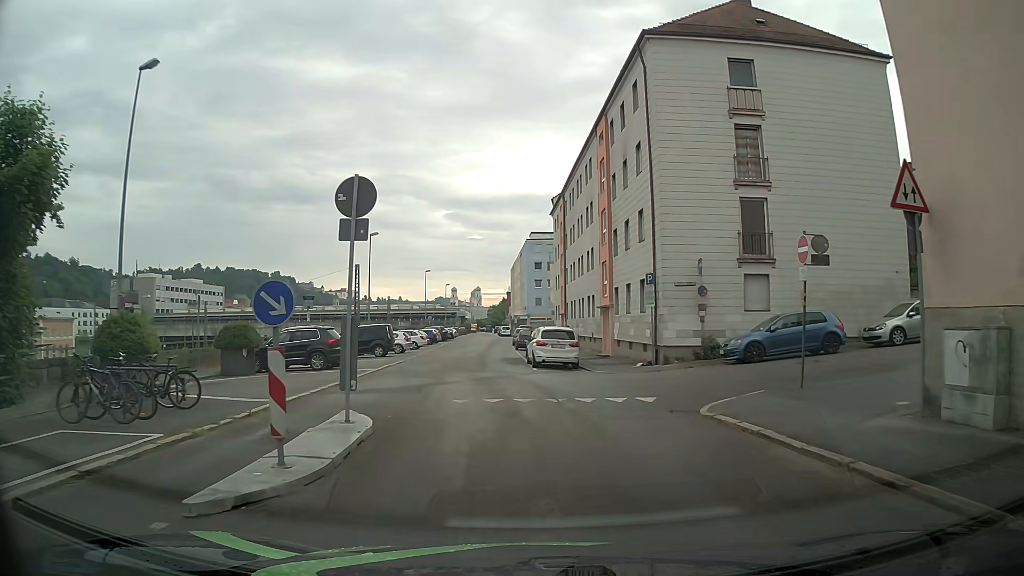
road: residential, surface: asphalt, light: Day
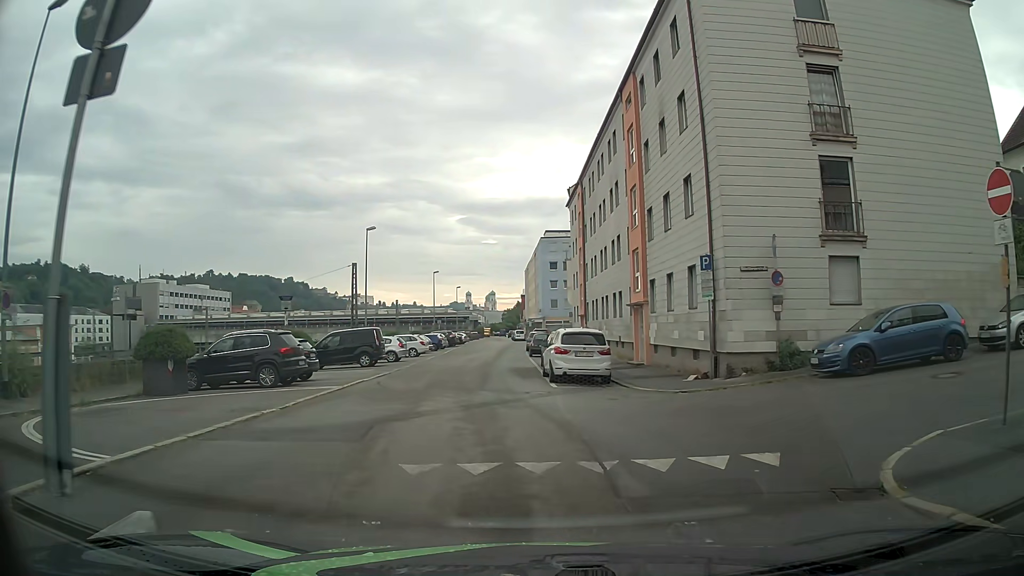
(0.0, +6.1) m; 0°
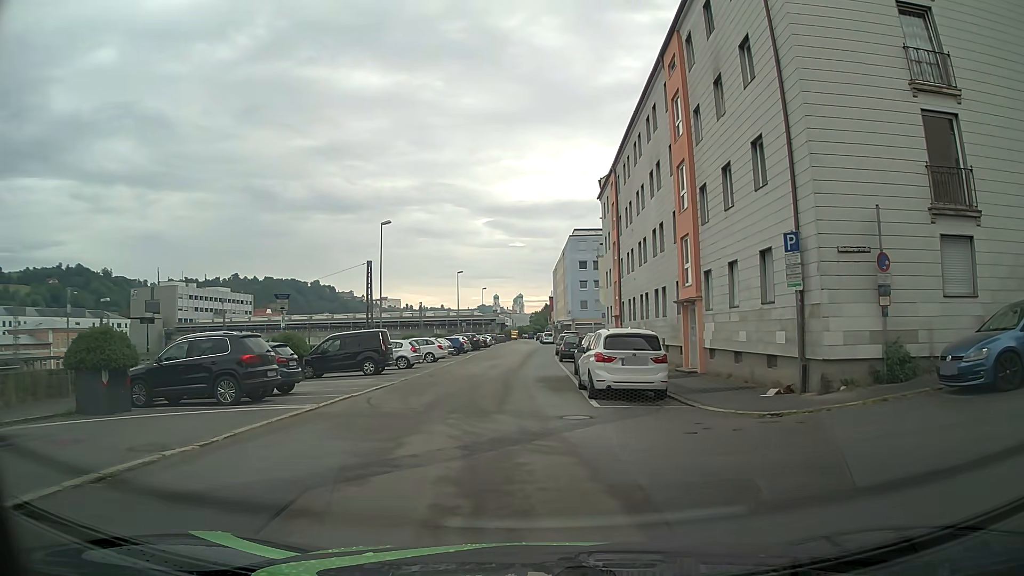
(-0.1, +4.3) m; -4°
